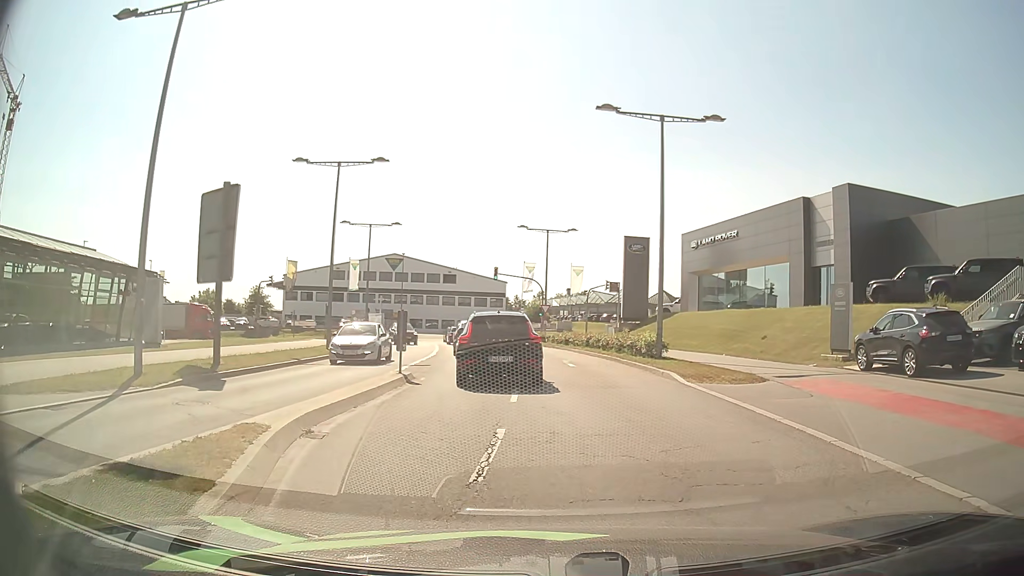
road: secondary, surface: asphalt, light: Day
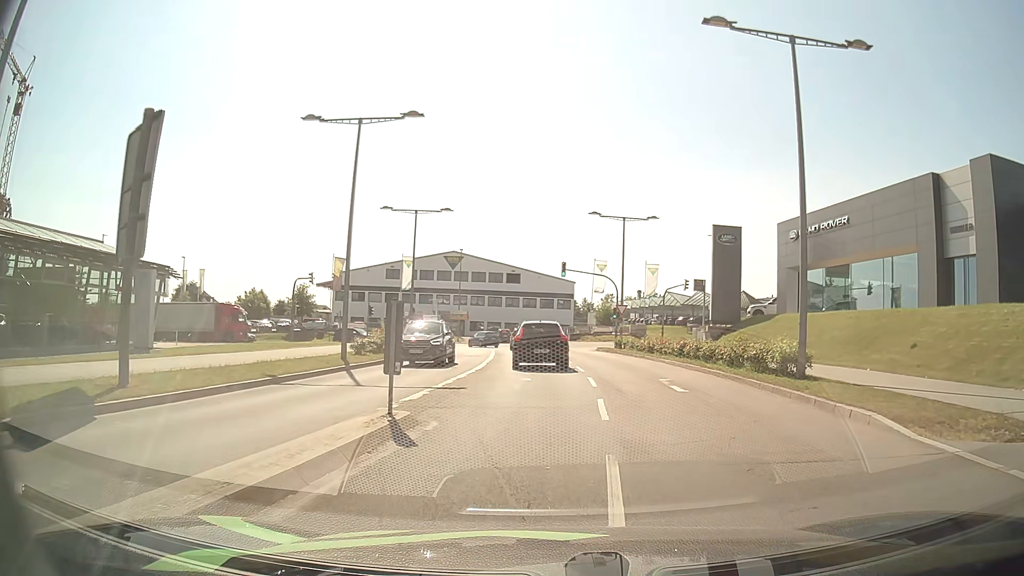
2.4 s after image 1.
(-0.5, +8.0) m; -7°
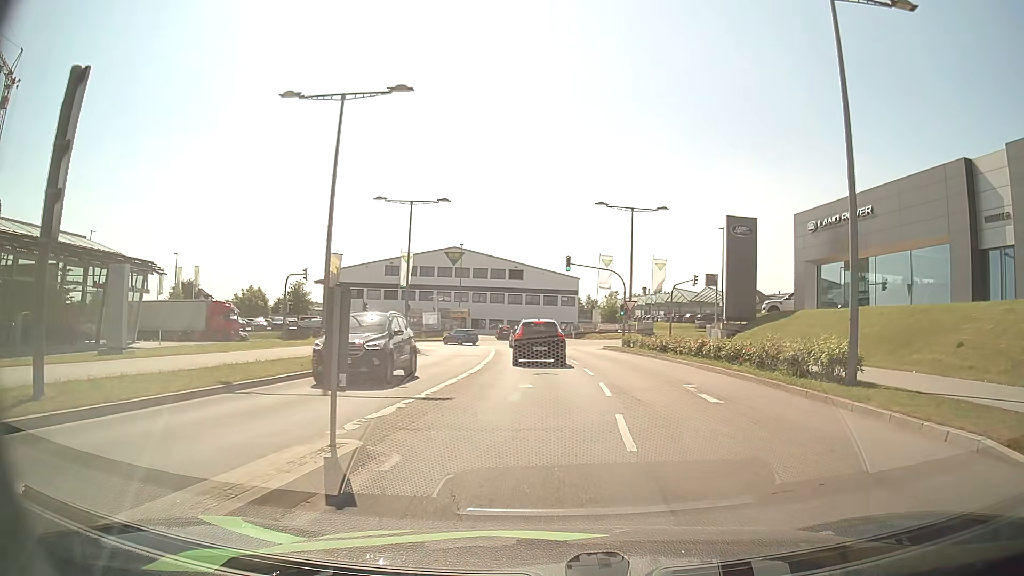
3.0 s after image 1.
(0.0, +2.8) m; 0°
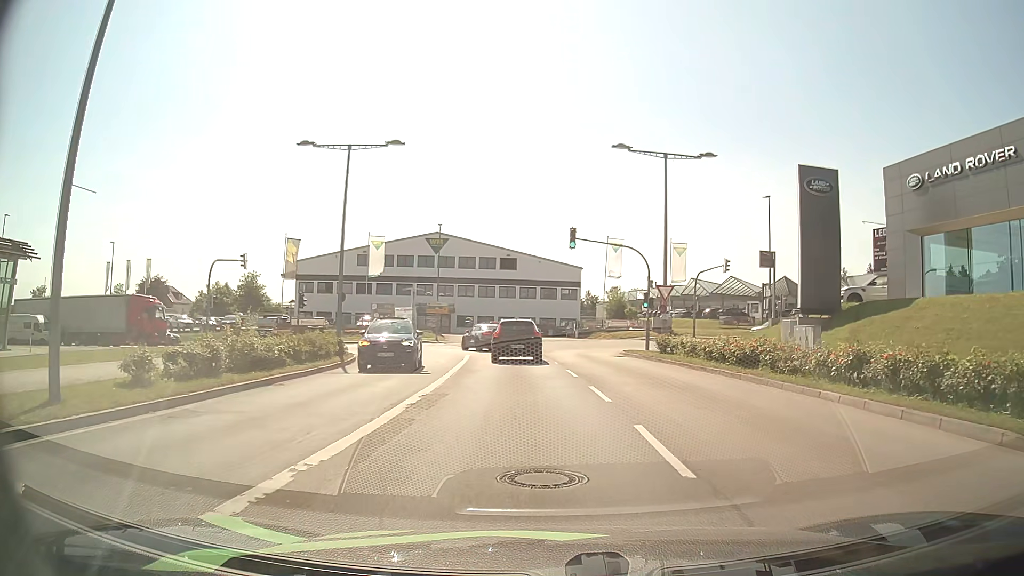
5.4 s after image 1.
(+0.1, +13.6) m; +1°
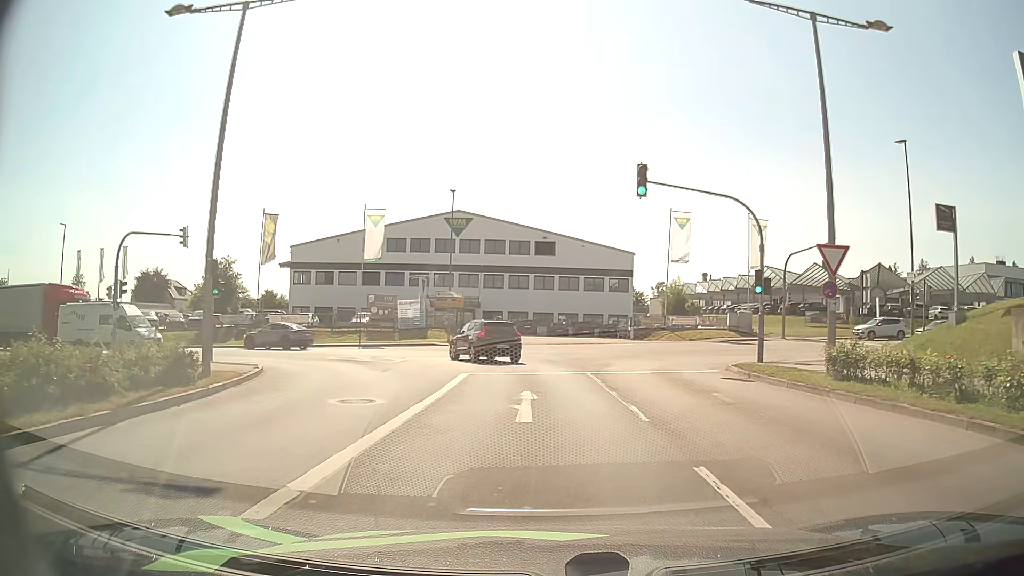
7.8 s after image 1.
(-0.4, +14.6) m; -3°
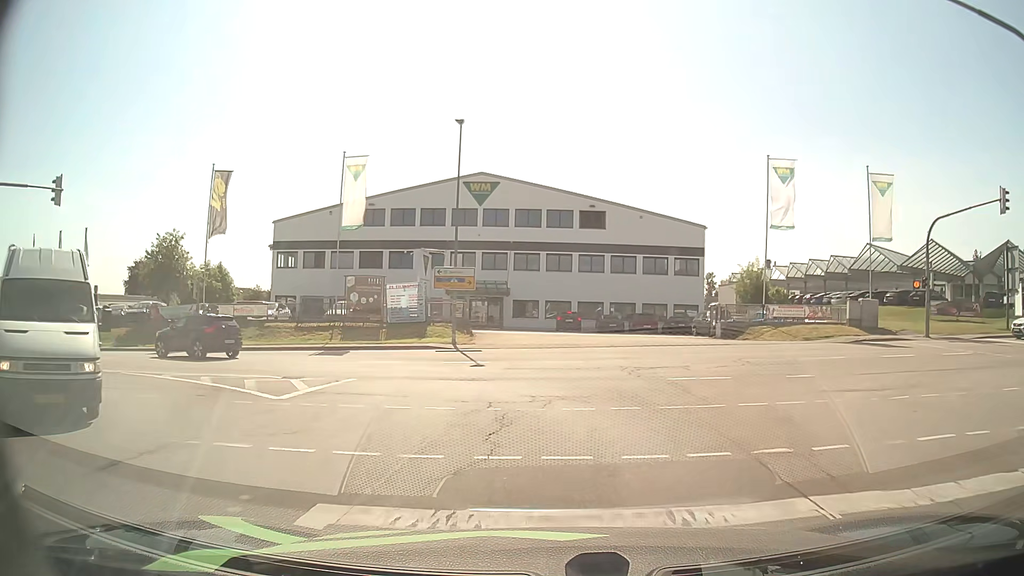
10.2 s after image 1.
(-0.5, +15.1) m; -5°
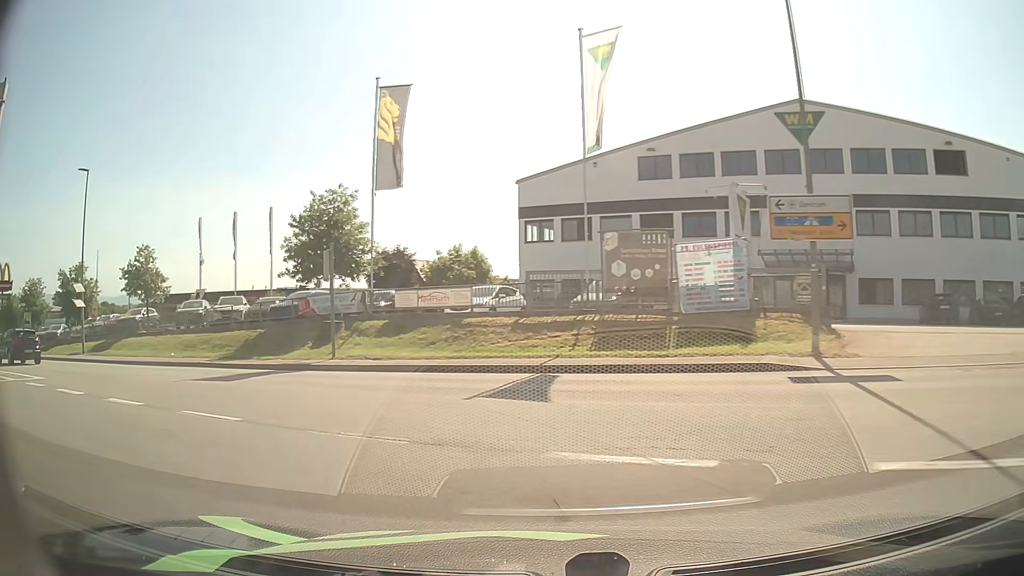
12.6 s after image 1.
(-2.7, +16.0) m; -27°
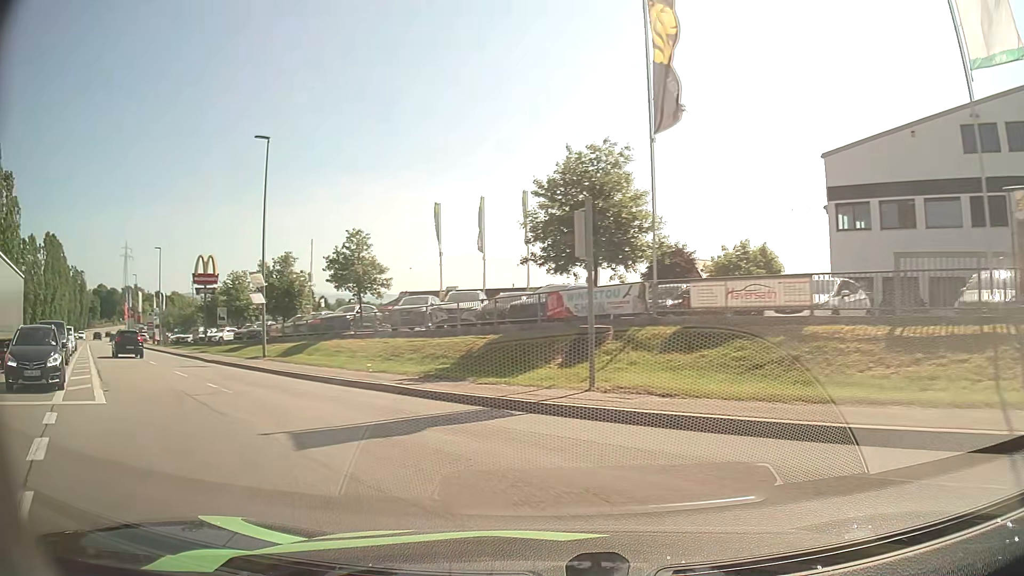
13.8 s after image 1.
(-1.4, +8.3) m; -21°
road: tertiary
(-2, +10) (-8, +18) (-14, +26) (-20, +34) (-27, +41) (-33, +49) (-40, +56) (-46, +64) (-53, +72) (-59, +79) m
